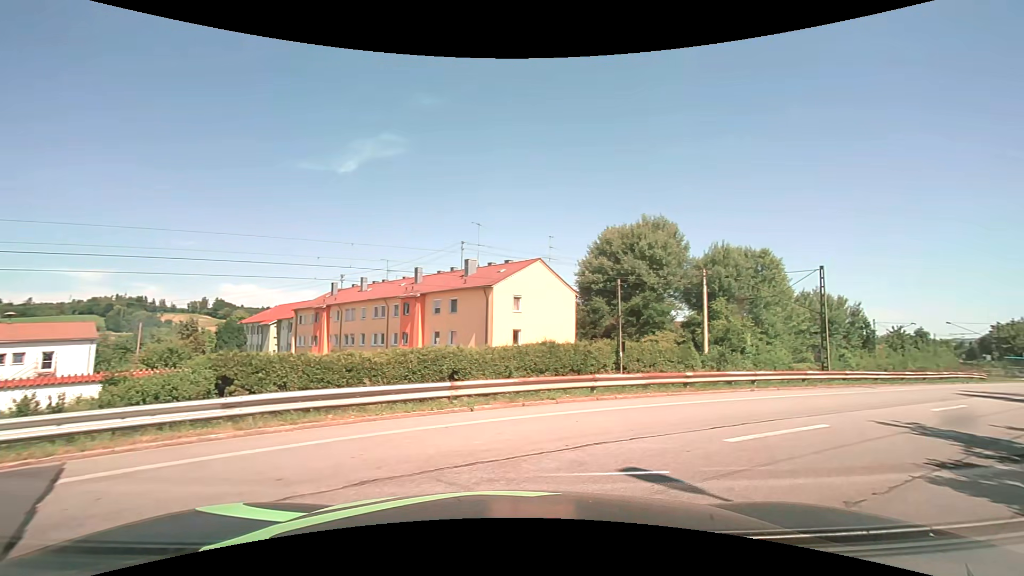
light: Day
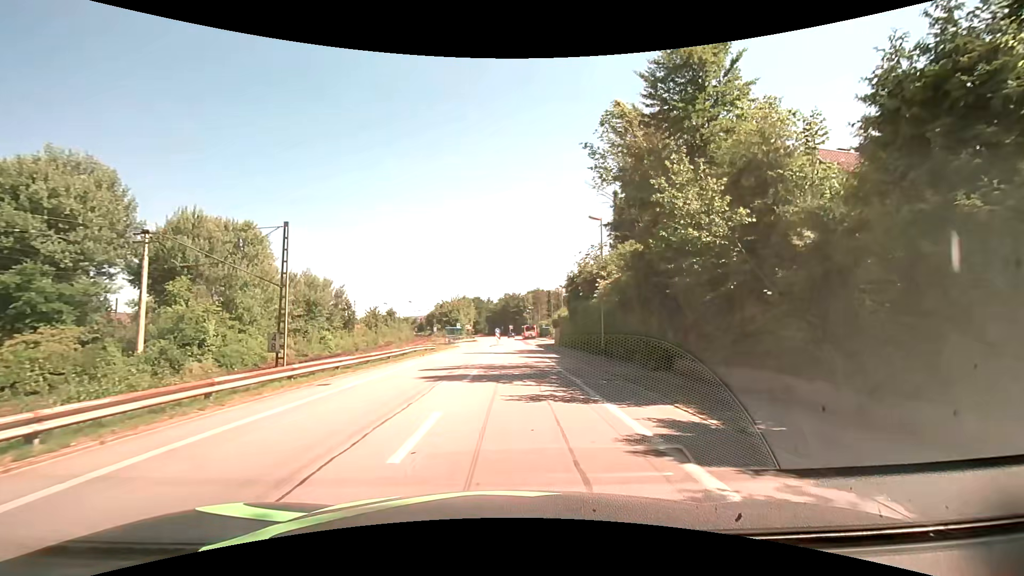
(+5.4, +9.3) m; +53°
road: unclassified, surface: asphalt
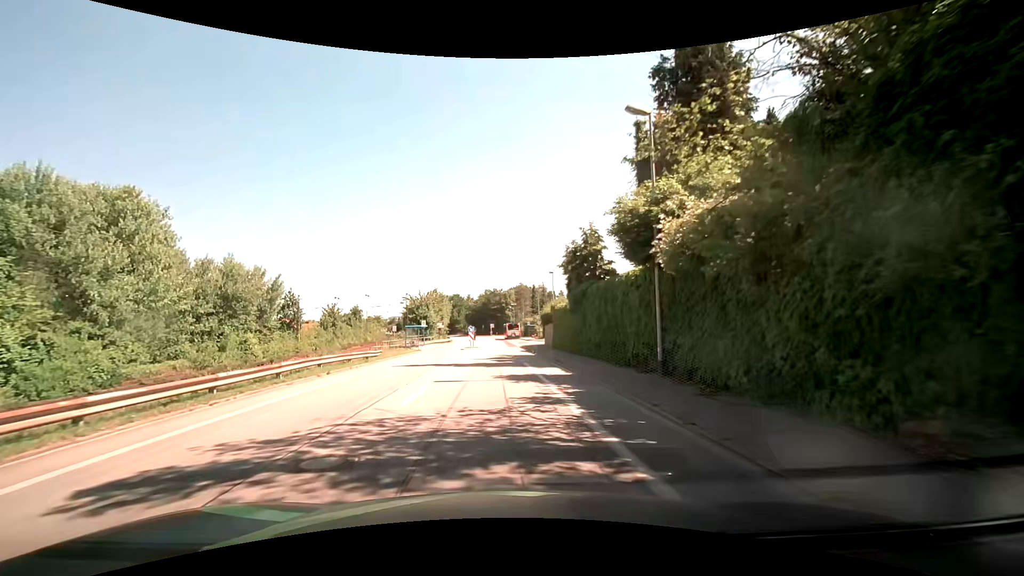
(+0.7, +14.6) m; +3°
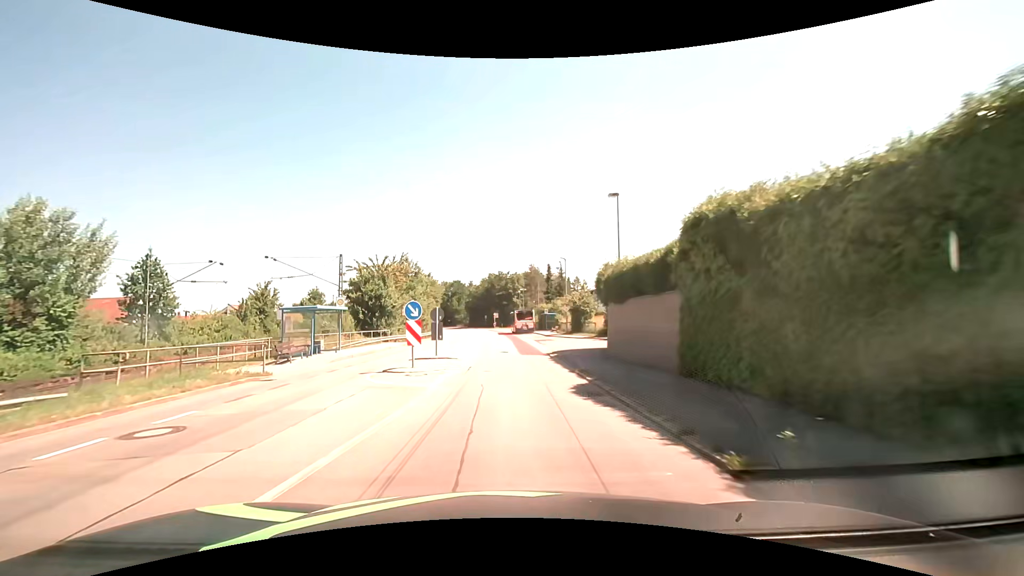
(-0.4, +30.3) m; -2°
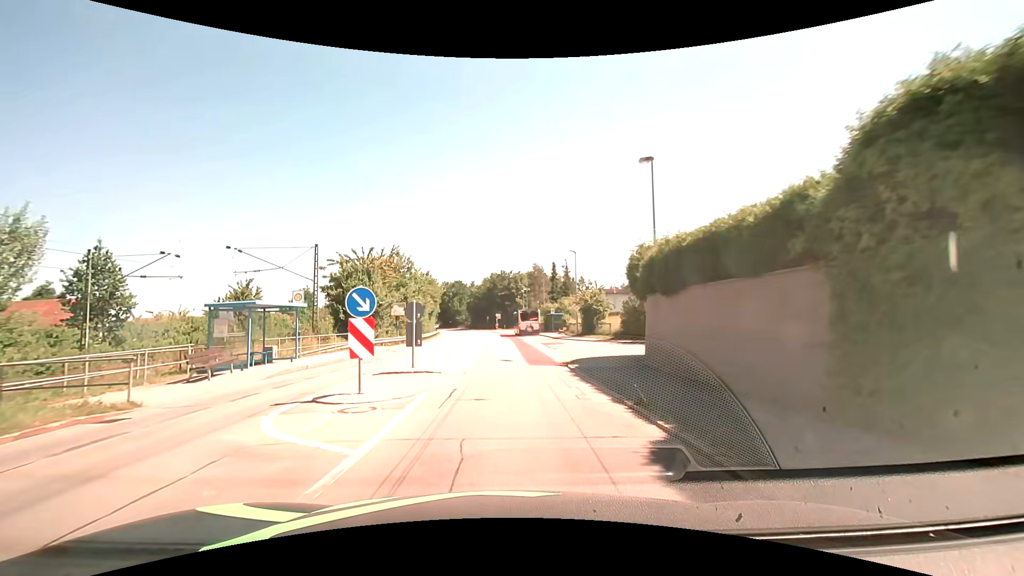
(0.0, +5.7) m; 0°
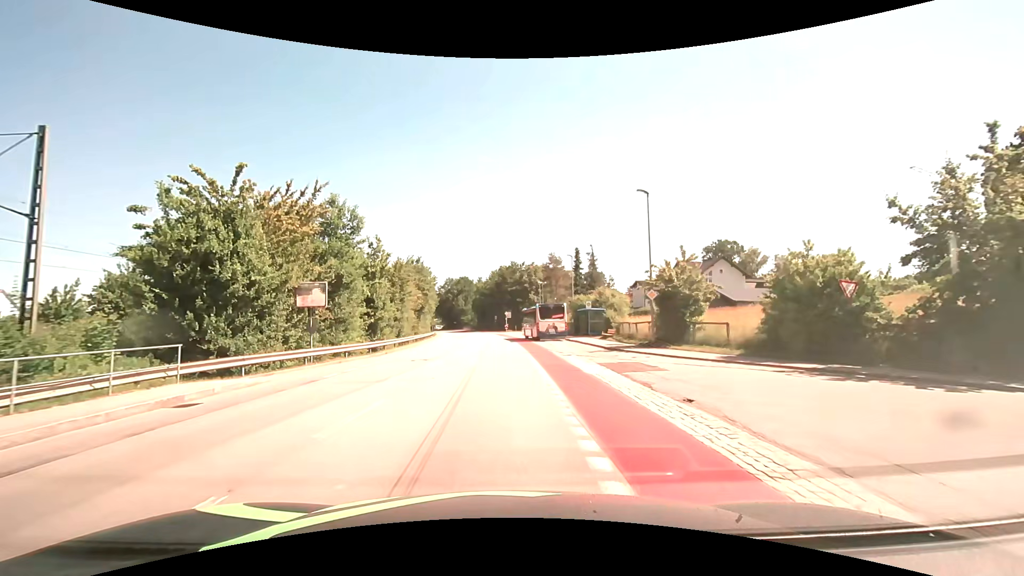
(-0.2, +21.1) m; -1°
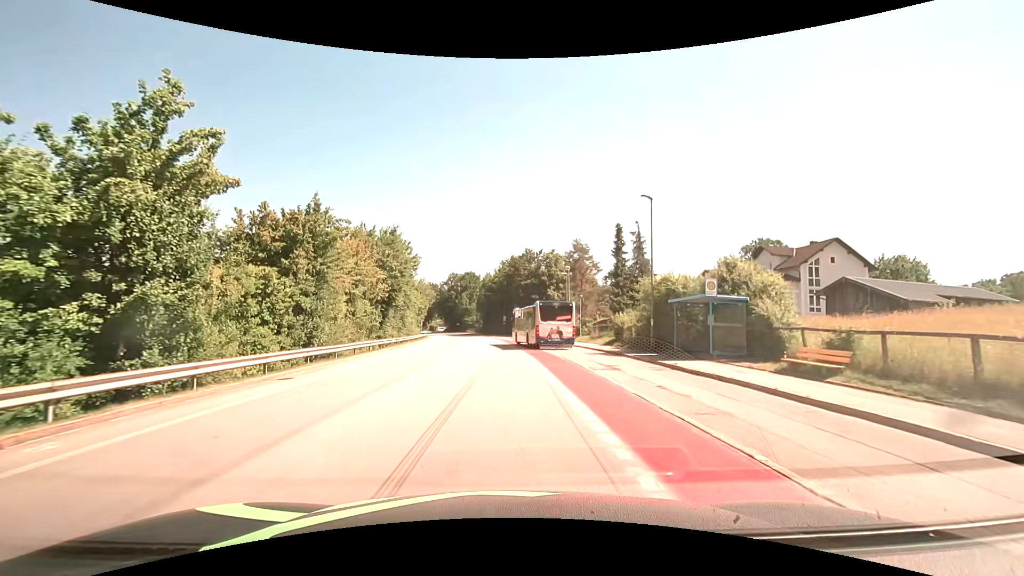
(-0.3, +24.4) m; -2°
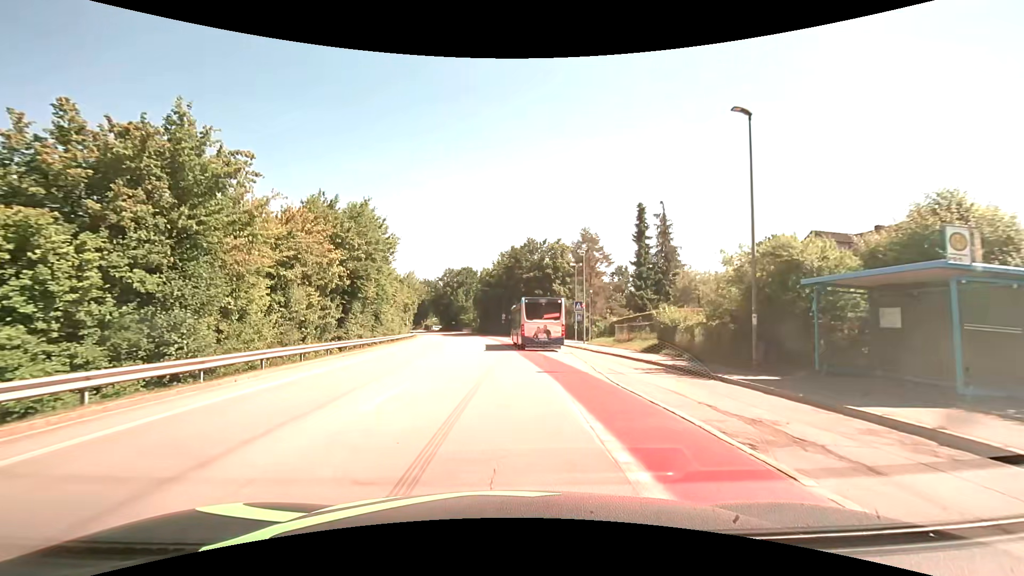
(0.0, +10.7) m; 0°
(0, +10) (0, +20) (+1, +30) (+2, +40) (+4, +50) (+9, +58) (+15, +66) (+22, +74) (+28, +81) (+34, +89) m
